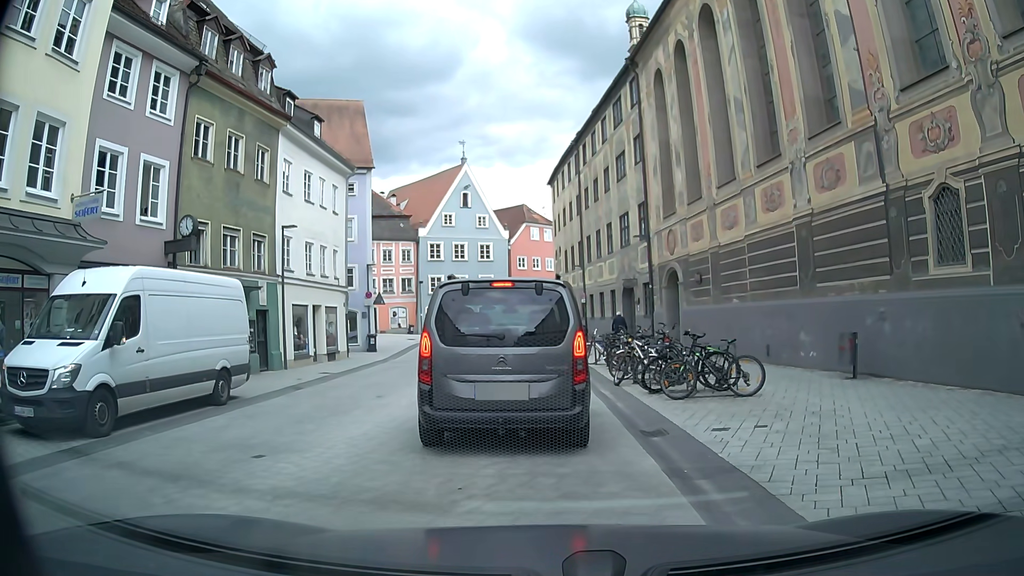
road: secondary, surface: asphalt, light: Day
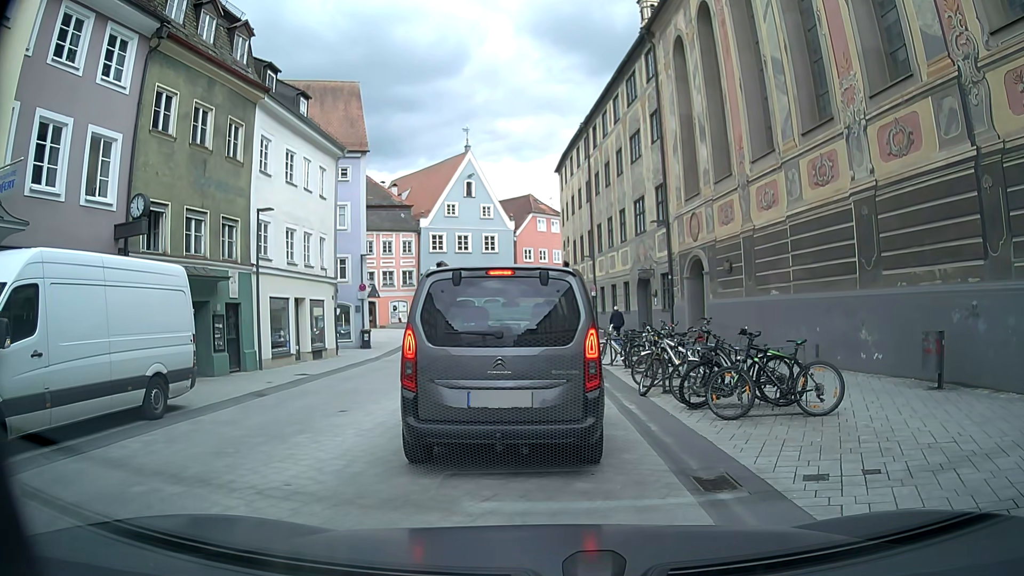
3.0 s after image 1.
(0.0, +2.8) m; 0°
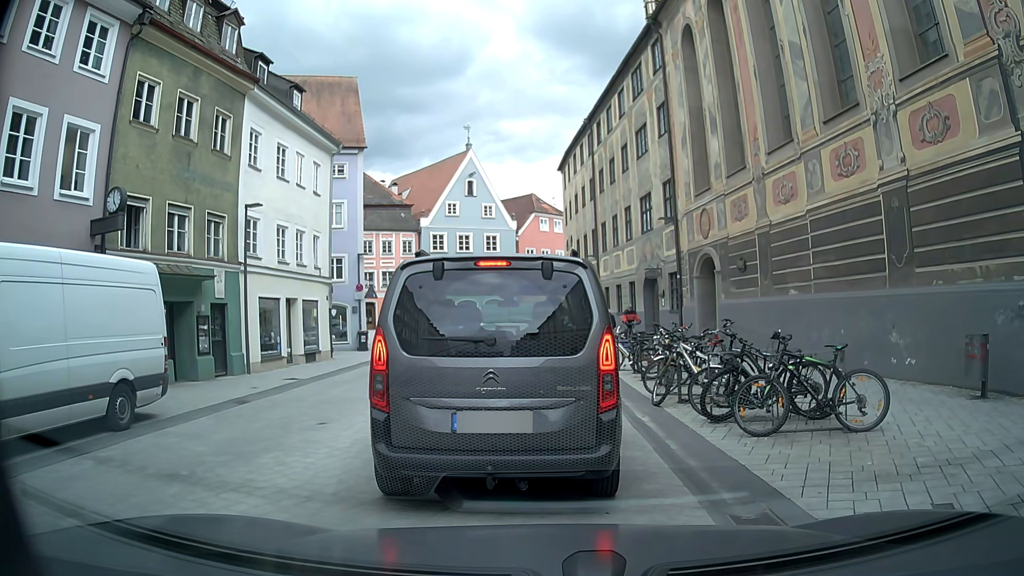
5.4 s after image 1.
(0.0, +1.1) m; 0°
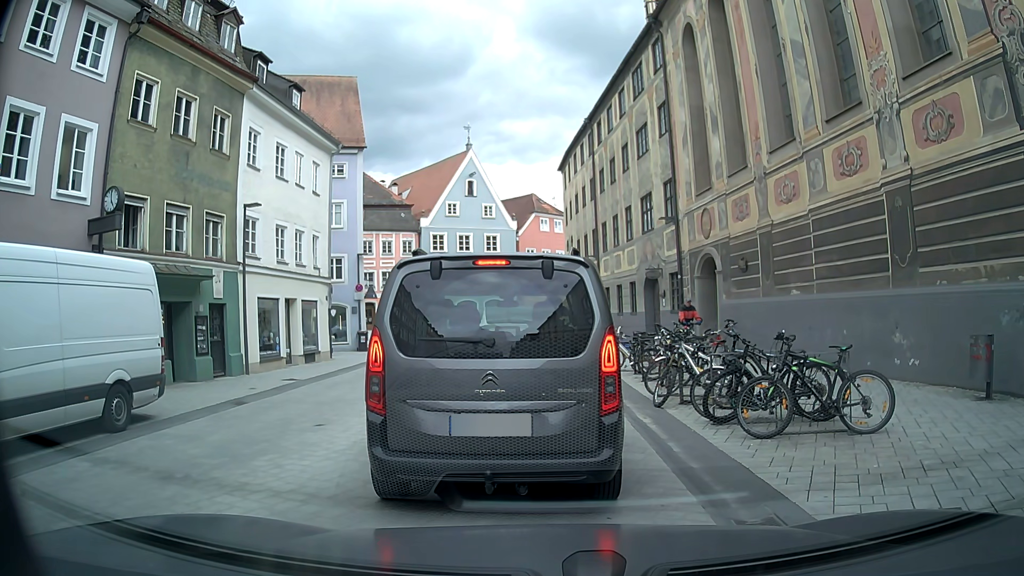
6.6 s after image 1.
(0.0, +0.2) m; 0°
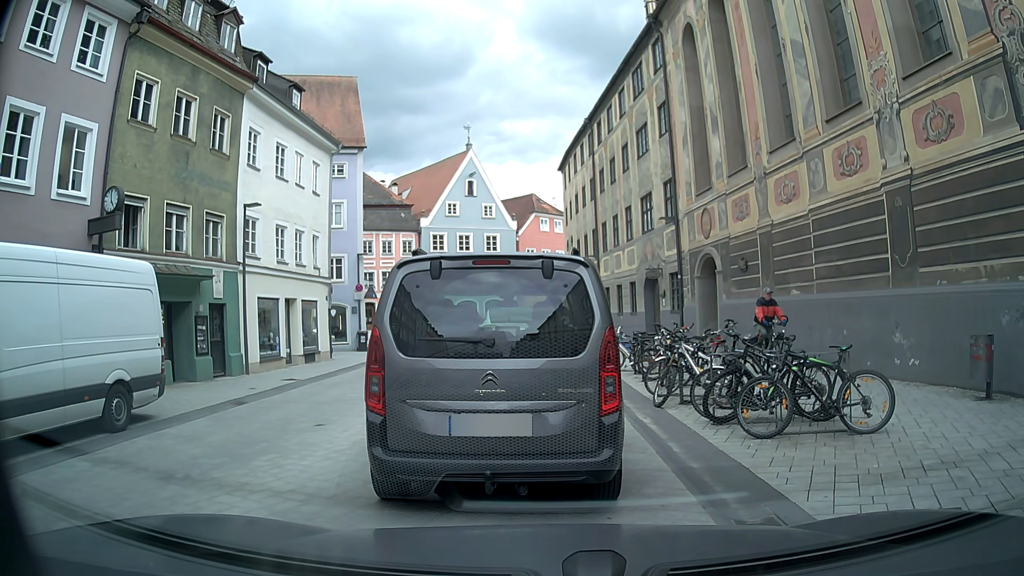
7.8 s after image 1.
(0.0, 0.0) m; 0°
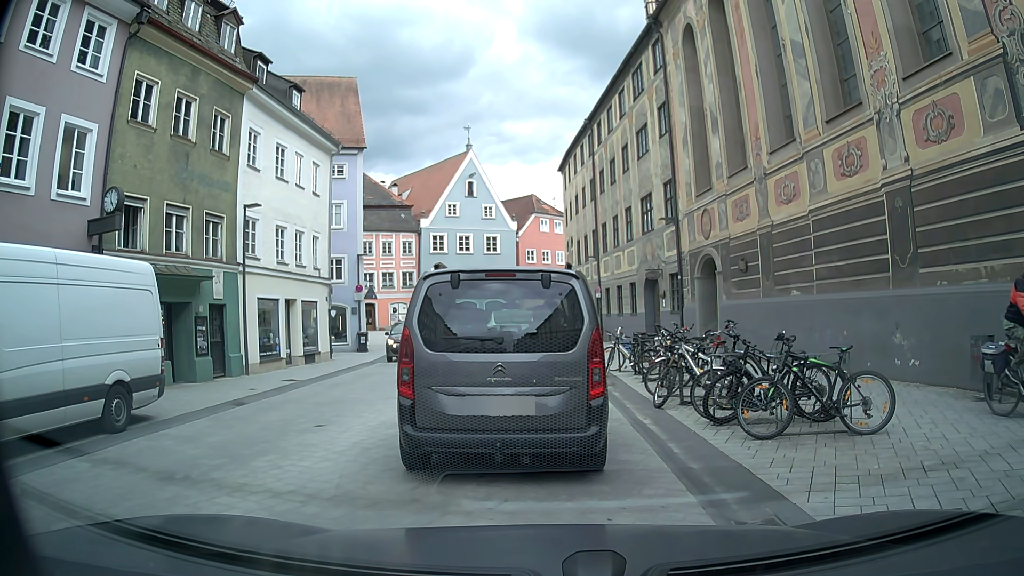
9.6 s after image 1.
(0.0, 0.0) m; 0°
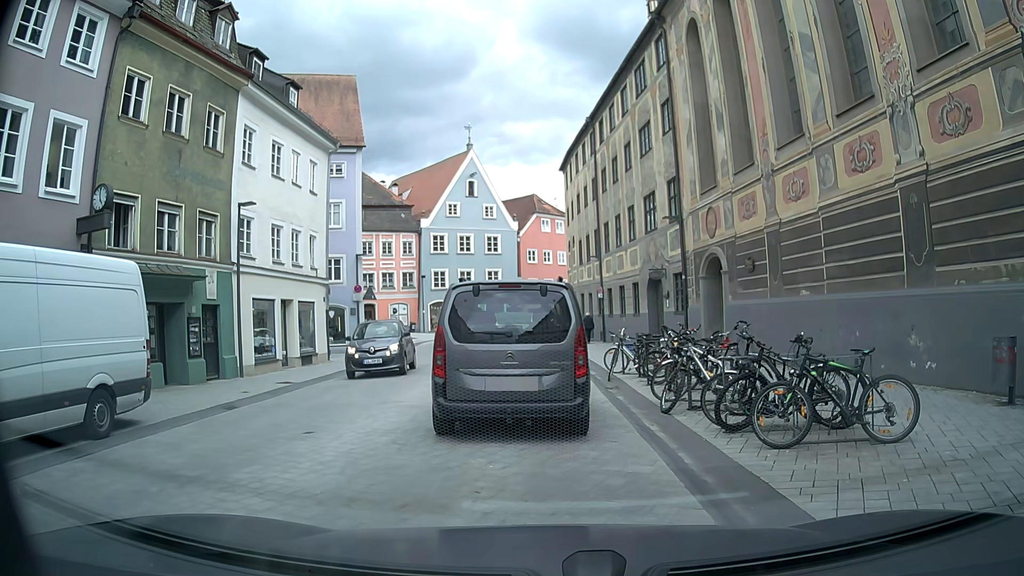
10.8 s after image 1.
(0.0, +0.5) m; 0°
